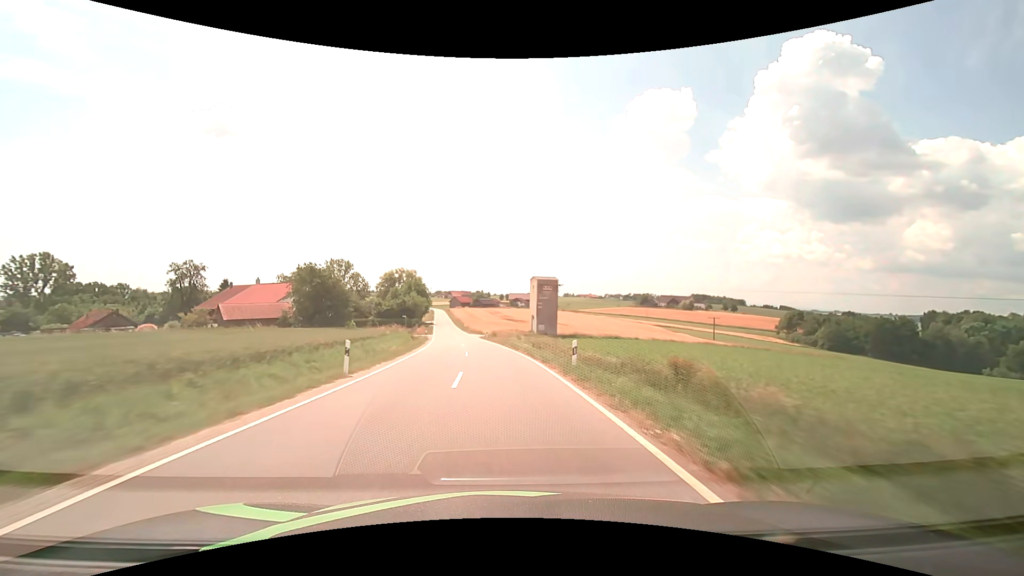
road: tertiary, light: Day
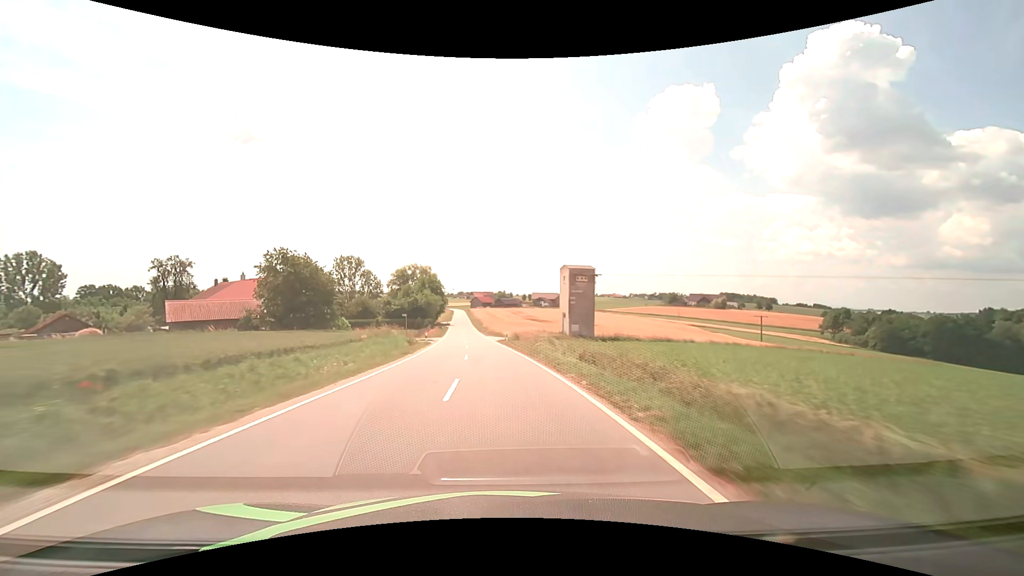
(-0.3, +14.2) m; -2°
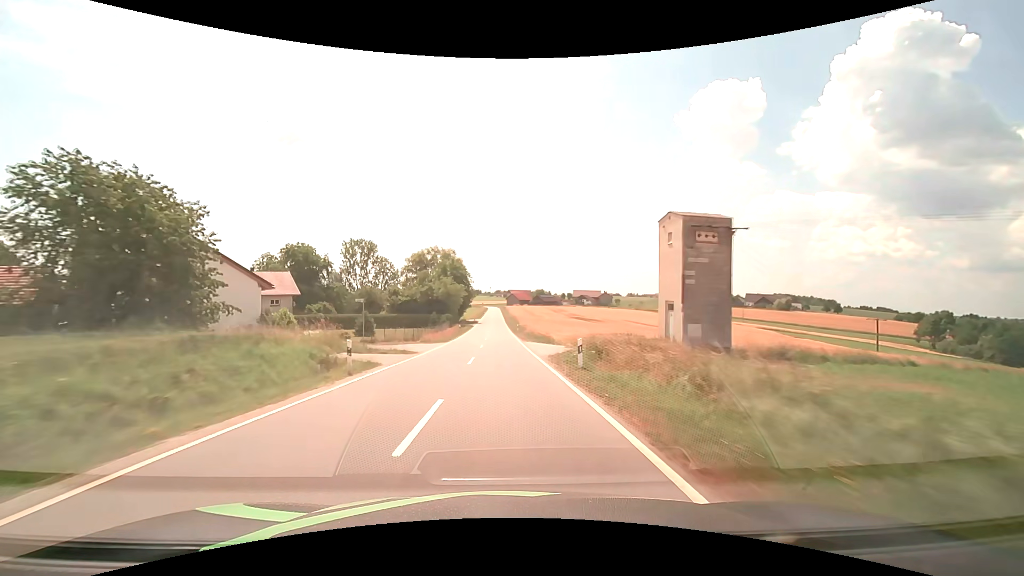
(-1.2, +28.3) m; -4°
(0, +10) (0, +20) (-1, +30) (-1, +40) (-1, +50) (-1, +60) (-2, +70) (-2, +80) (-2, +90) (-2, +100) m
